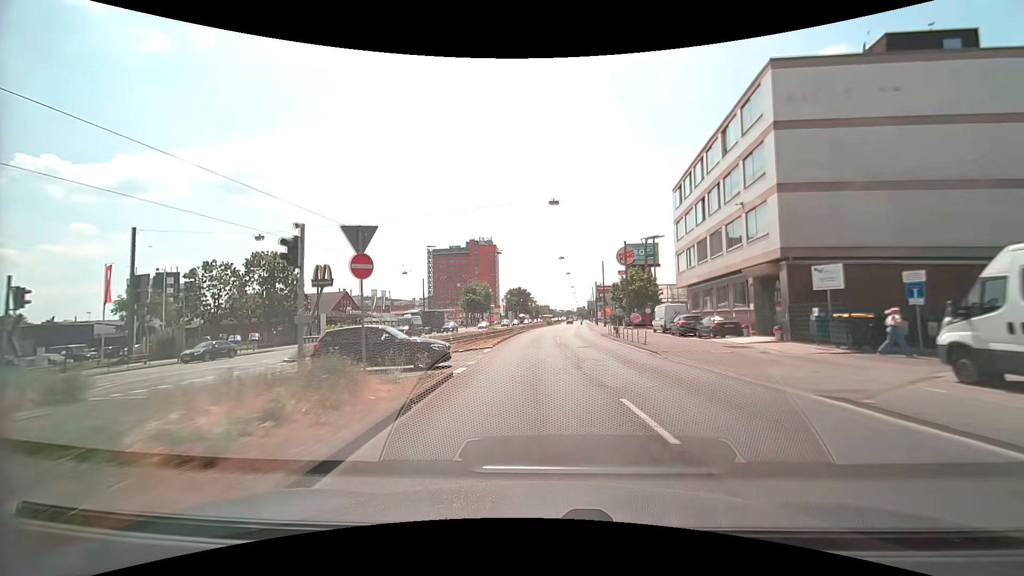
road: primary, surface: asphalt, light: Day
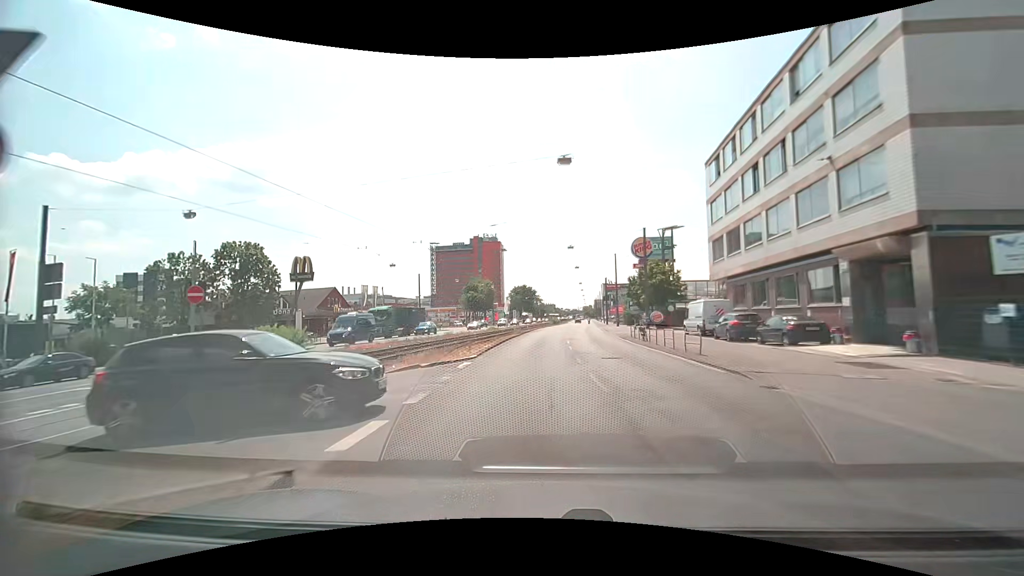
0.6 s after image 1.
(0.0, +8.0) m; -1°
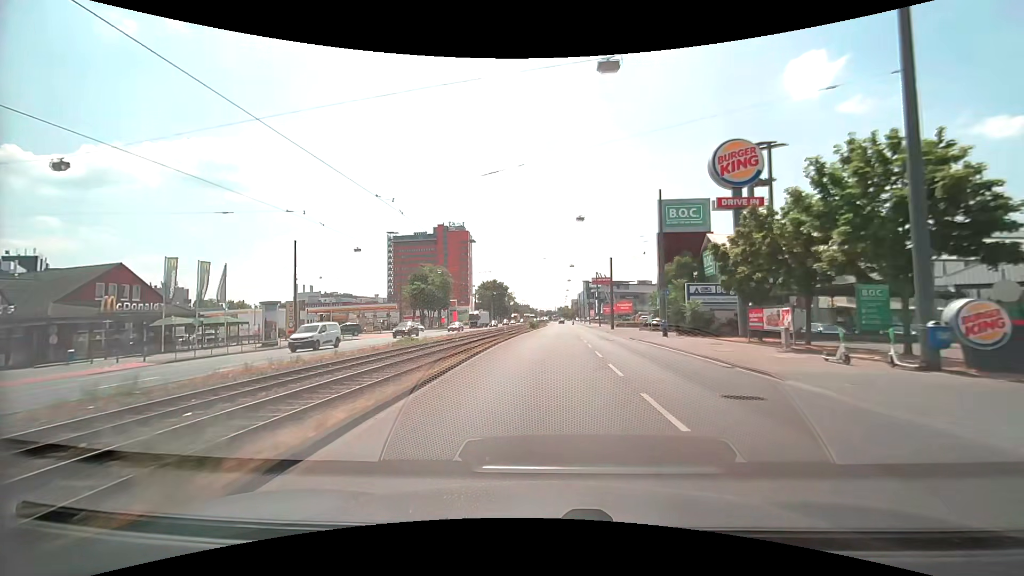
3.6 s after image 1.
(+0.2, +39.3) m; +3°
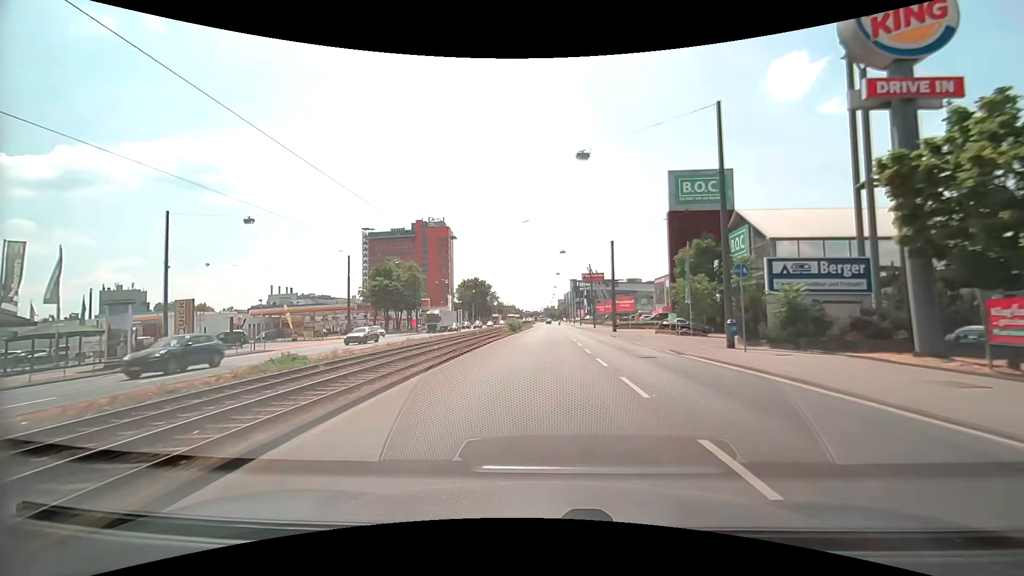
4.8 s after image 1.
(+0.3, +15.7) m; +2°
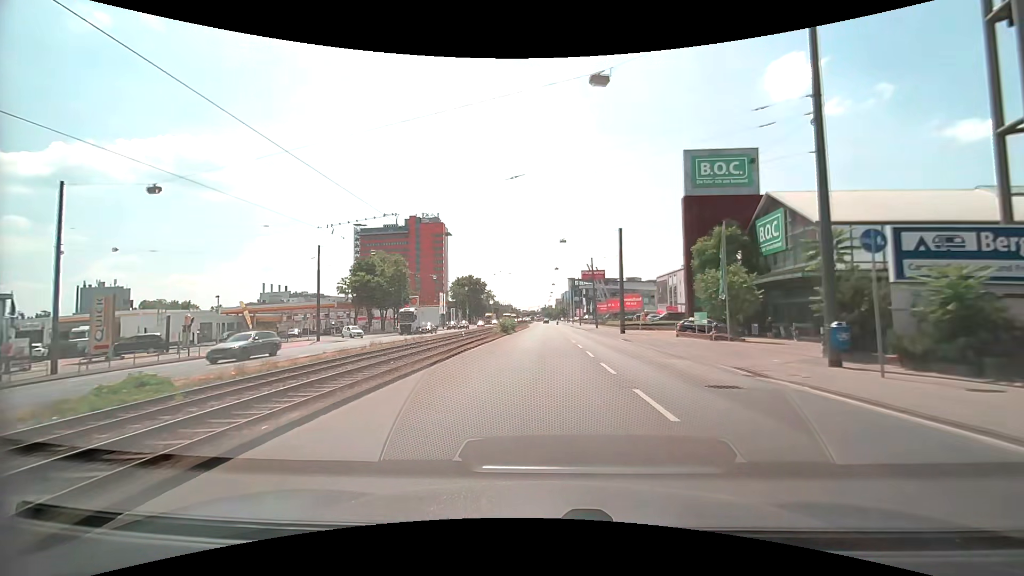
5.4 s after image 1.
(0.0, +7.9) m; +1°
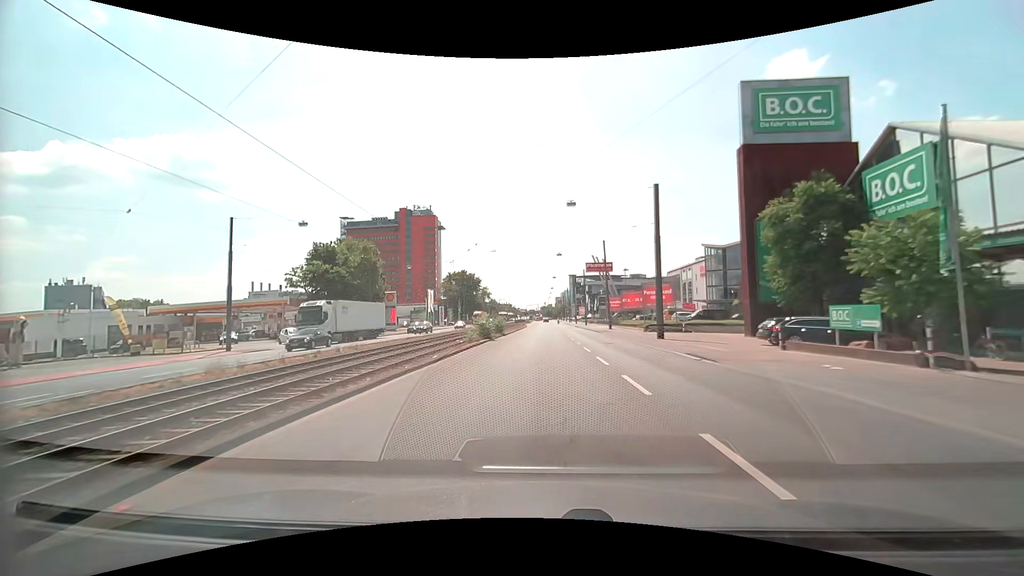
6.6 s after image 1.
(0.0, +15.9) m; +1°
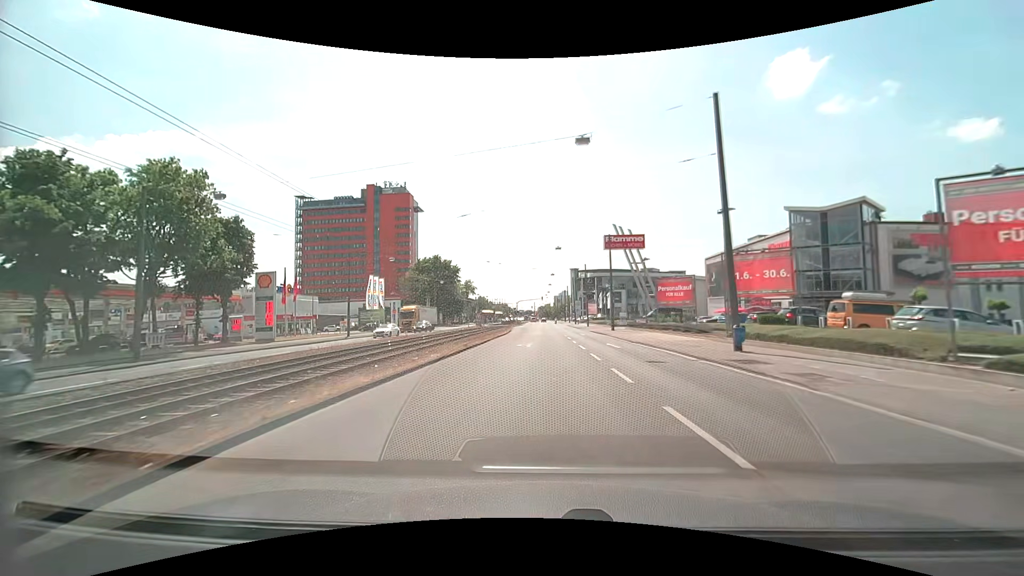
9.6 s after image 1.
(-0.2, +40.2) m; 0°
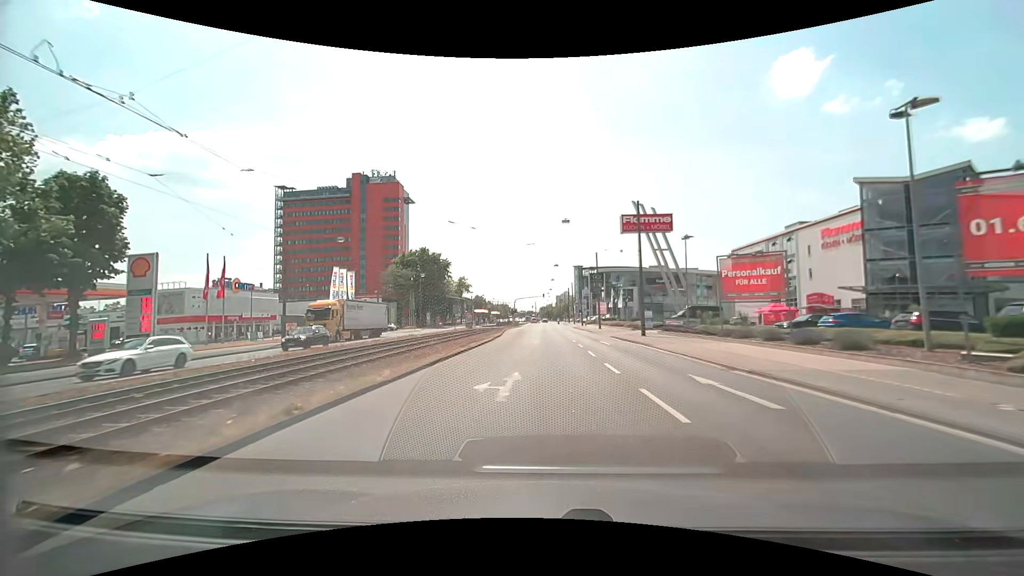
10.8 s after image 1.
(0.0, +16.0) m; 0°
(0, +10) (0, +20) (0, +30) (0, +40) (0, +50) (0, +60) (0, +70) (0, +80) (0, +90) (0, +100) m
